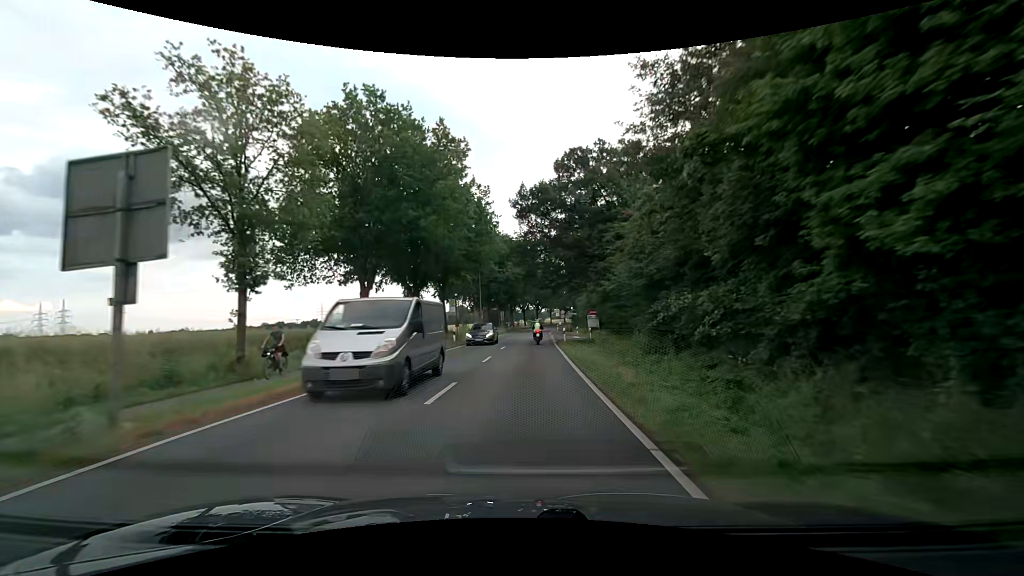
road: secondary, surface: asphalt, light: Day
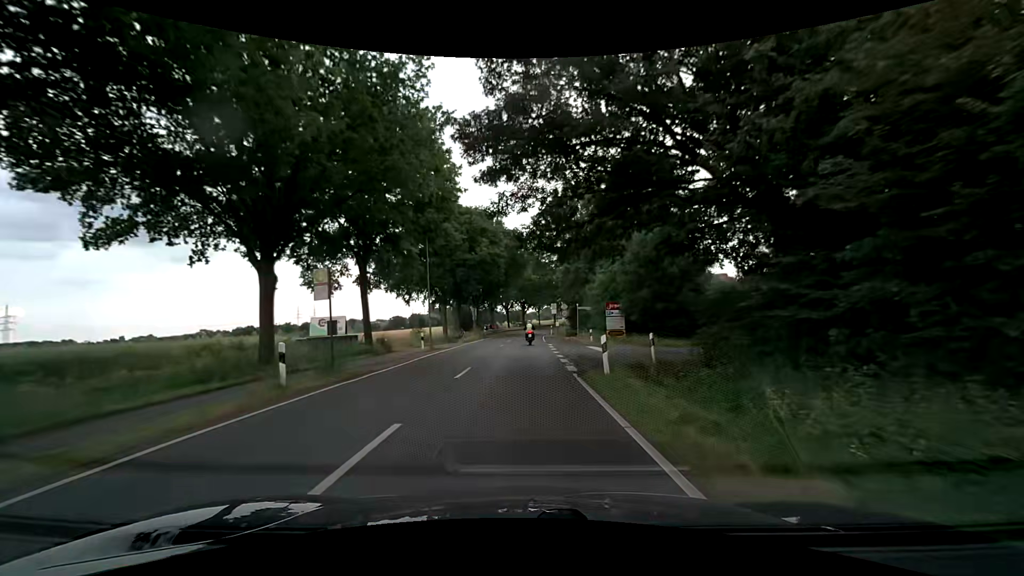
(+0.3, +22.7) m; +2°
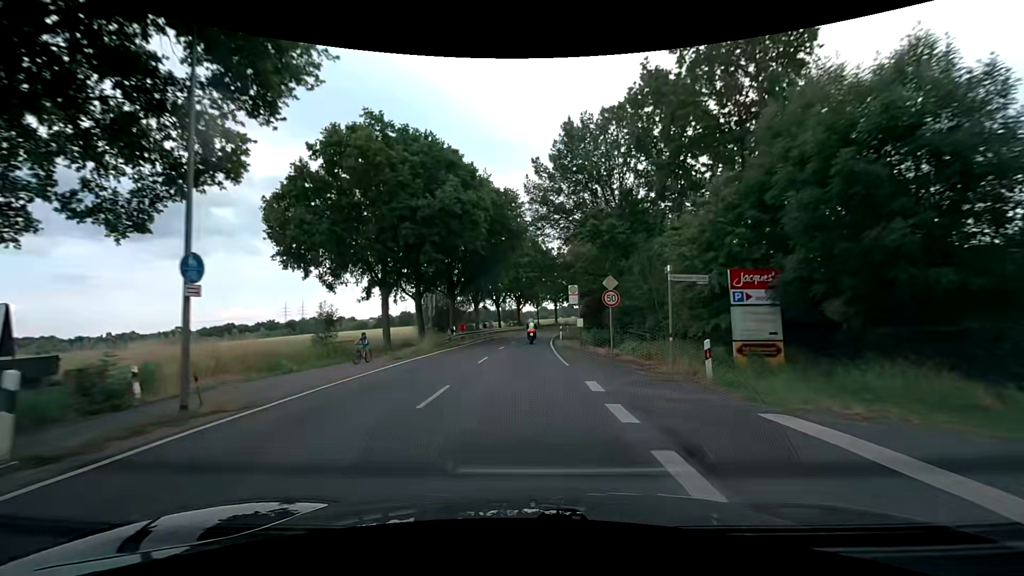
(+0.1, +22.8) m; +1°
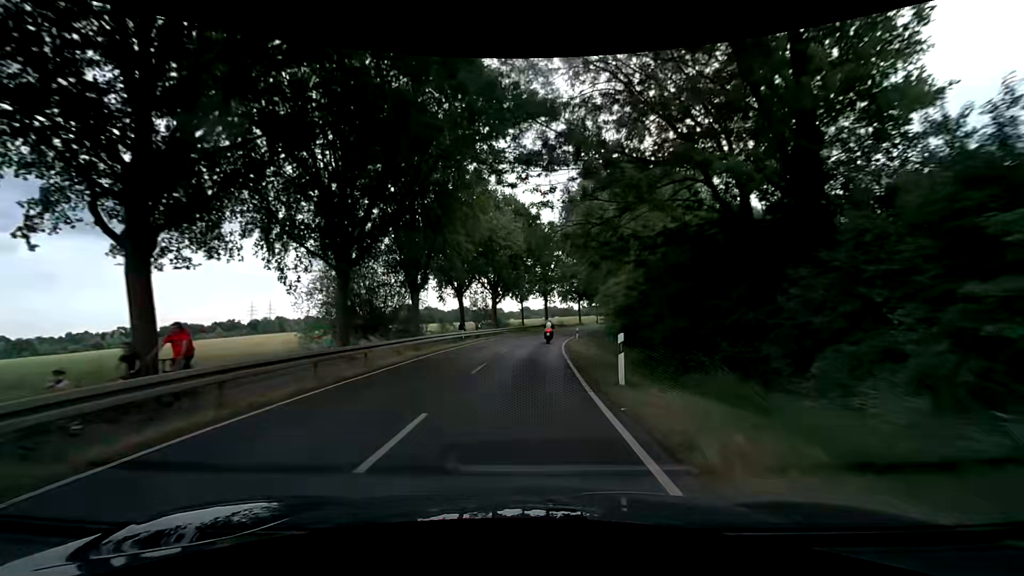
(+0.3, +30.4) m; +2°
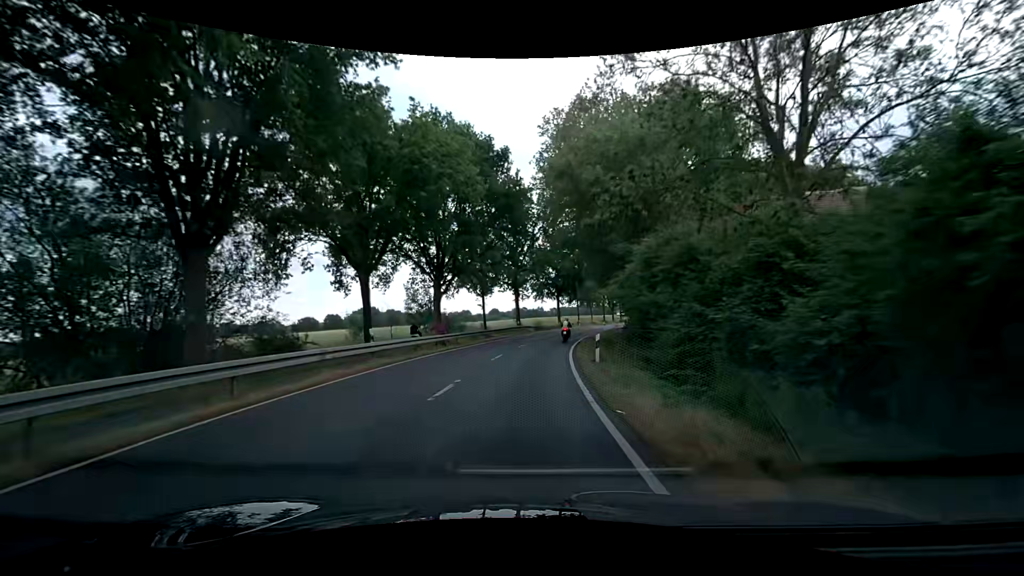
(+0.5, +22.8) m; +3°
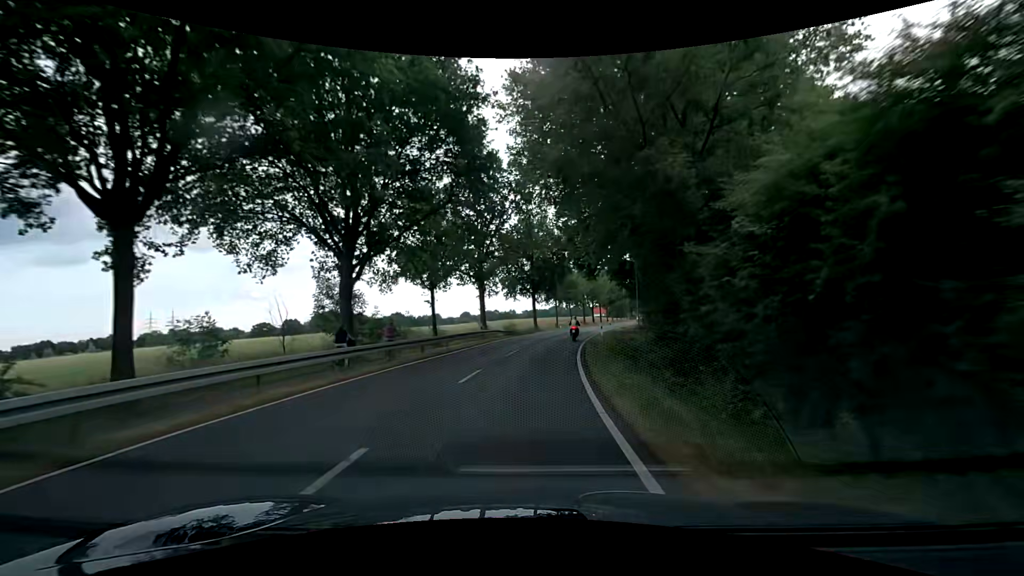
(+0.4, +15.2) m; +3°
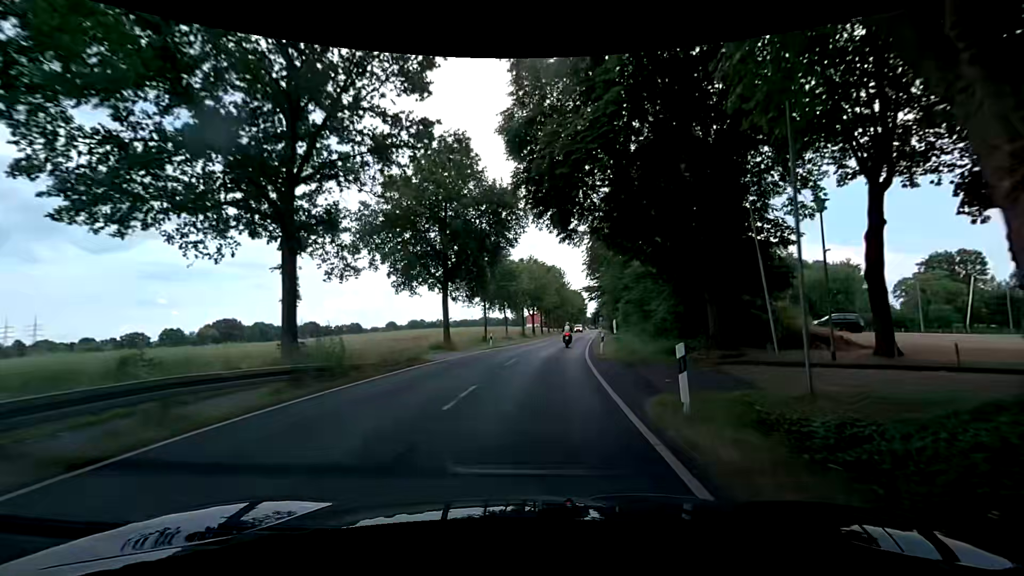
(+1.9, +30.2) m; +6°
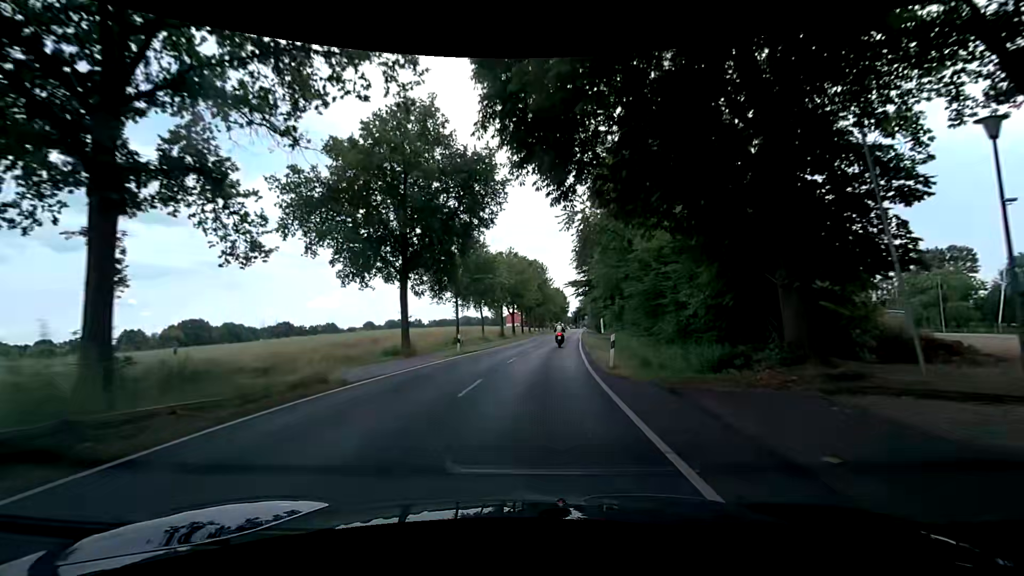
(+0.3, +7.5) m; +3°
(0, +10) (+1, +20) (+2, +30) (+3, +40) (+4, +50) (+5, +60) (+6, +70) (+8, +80) (+9, +90) (+10, +99) m
